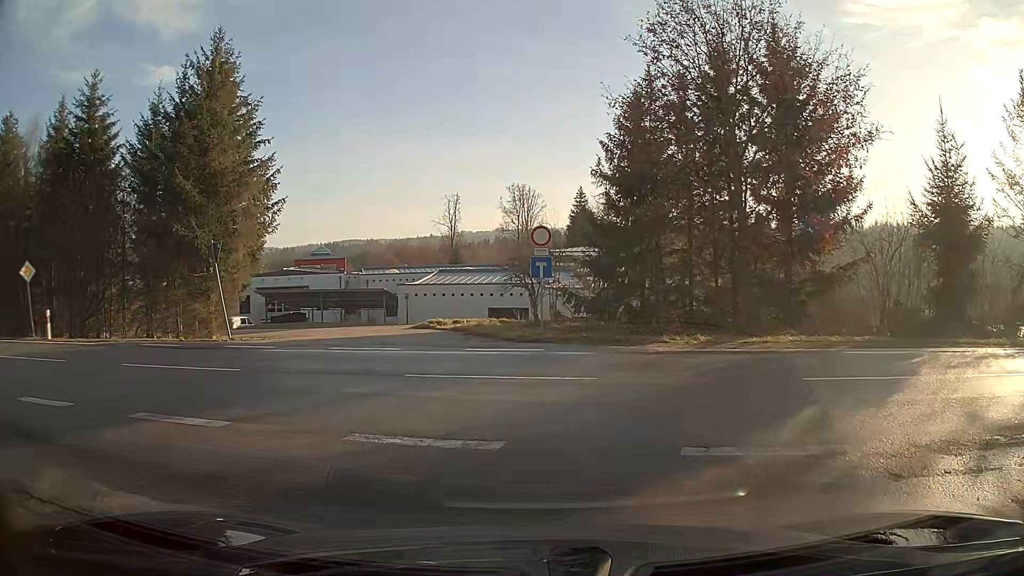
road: unclassified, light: Day
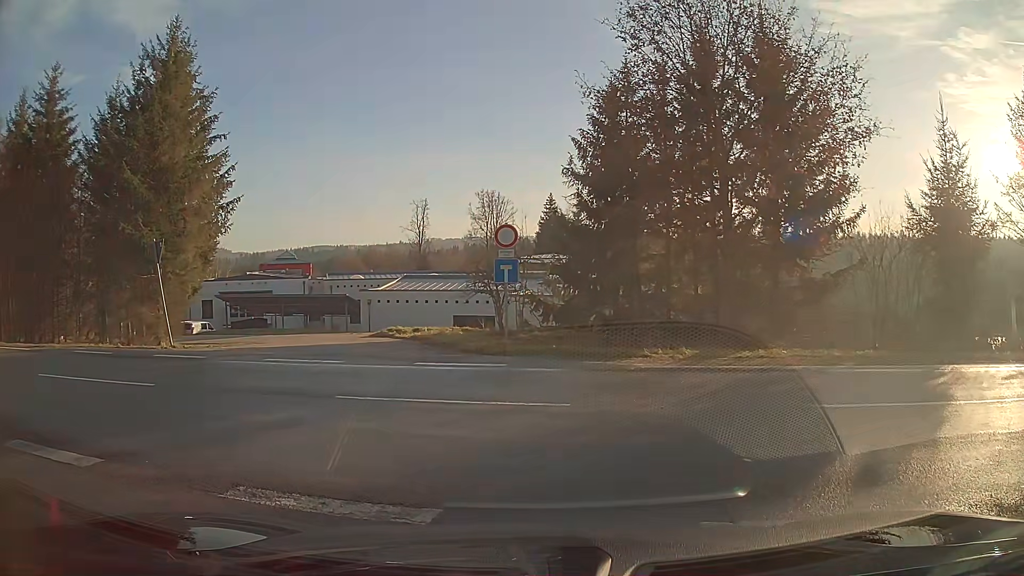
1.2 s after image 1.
(0.0, +1.7) m; +2°
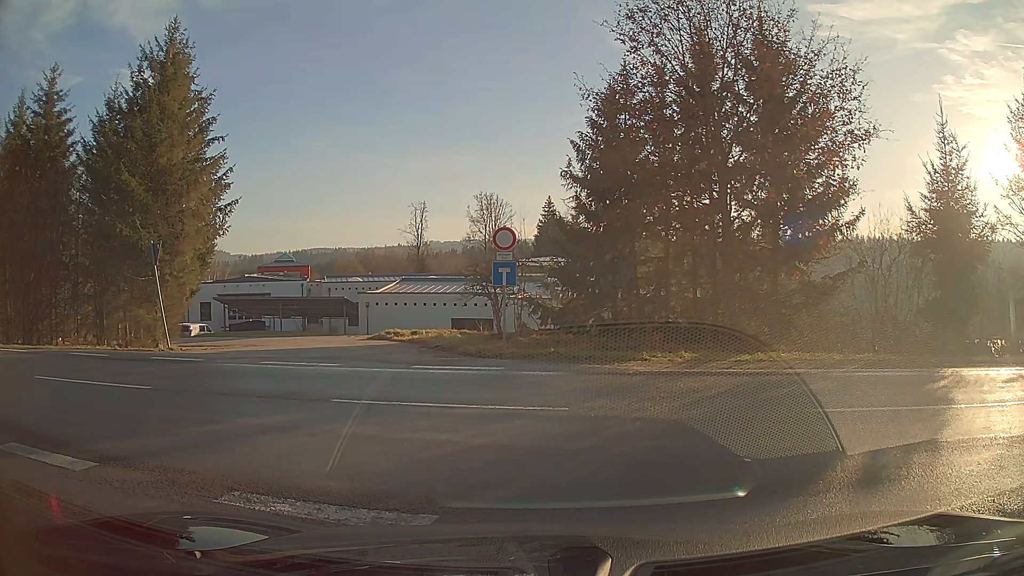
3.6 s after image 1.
(0.0, +0.2) m; 0°
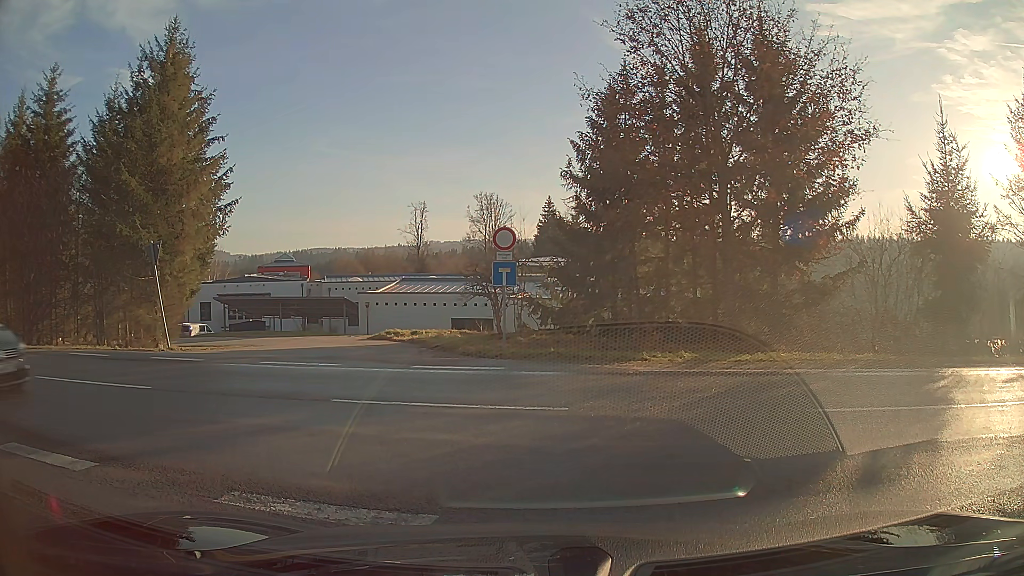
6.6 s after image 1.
(0.0, 0.0) m; 0°
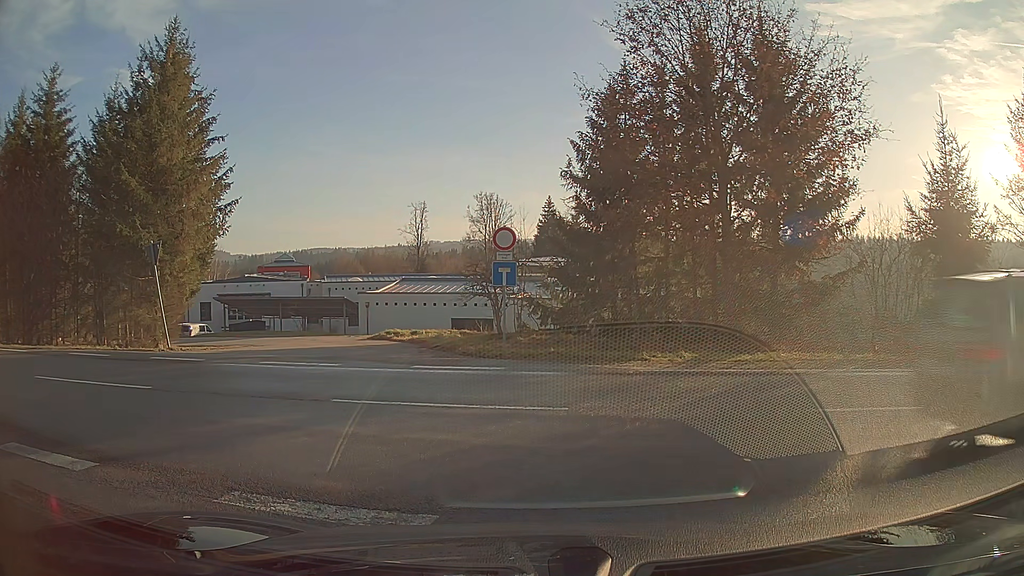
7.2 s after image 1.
(0.0, 0.0) m; 0°
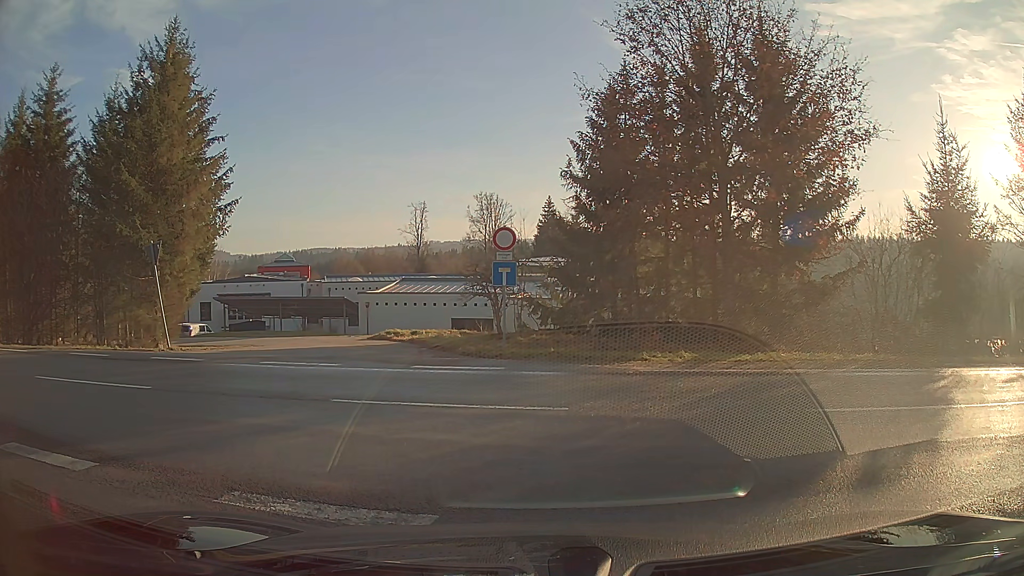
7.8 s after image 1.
(0.0, 0.0) m; 0°
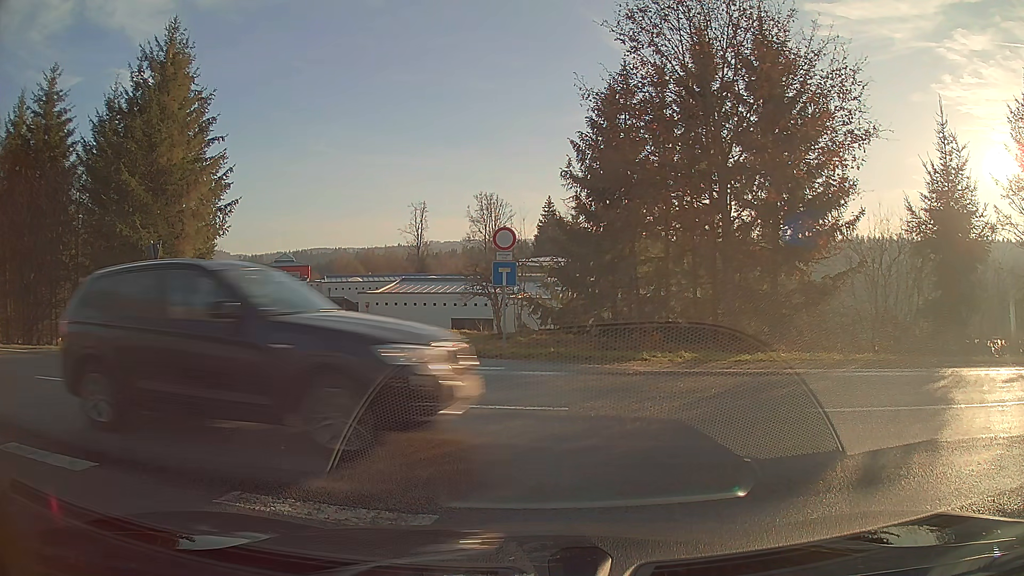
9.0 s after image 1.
(0.0, 0.0) m; 0°
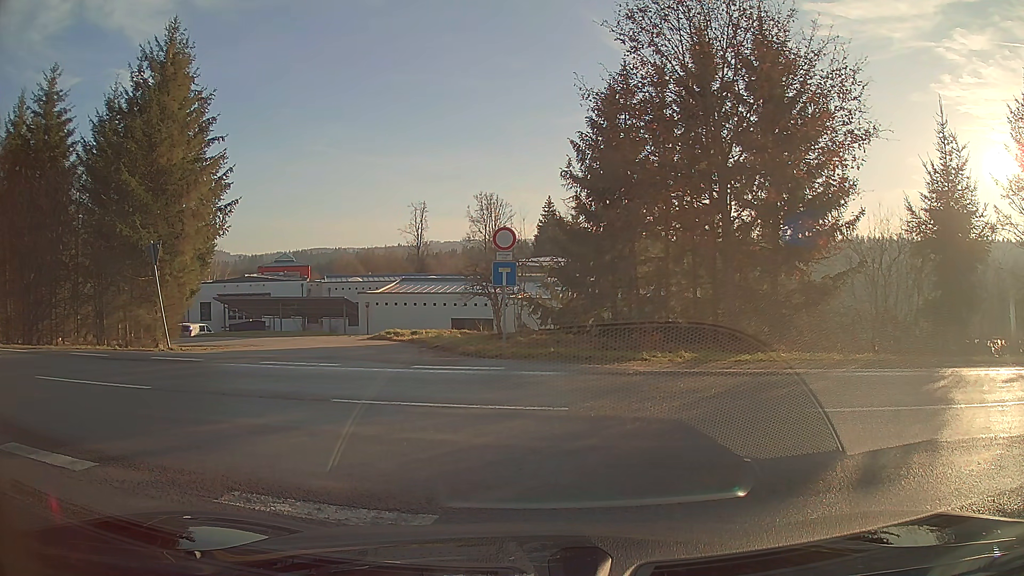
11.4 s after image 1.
(0.0, 0.0) m; 0°
(-5, +8) (-13, +13) (-23, +15) (-33, +17) (-43, +19) (-53, +21) (-63, +22) (-72, +24) (-82, +25) (-92, +27) m
